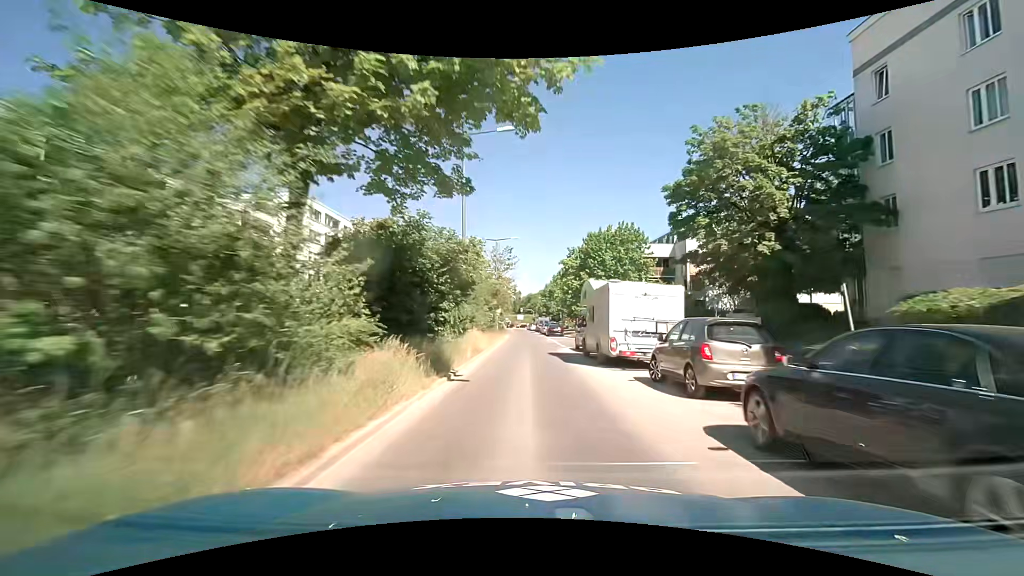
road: secondary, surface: asphalt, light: Day
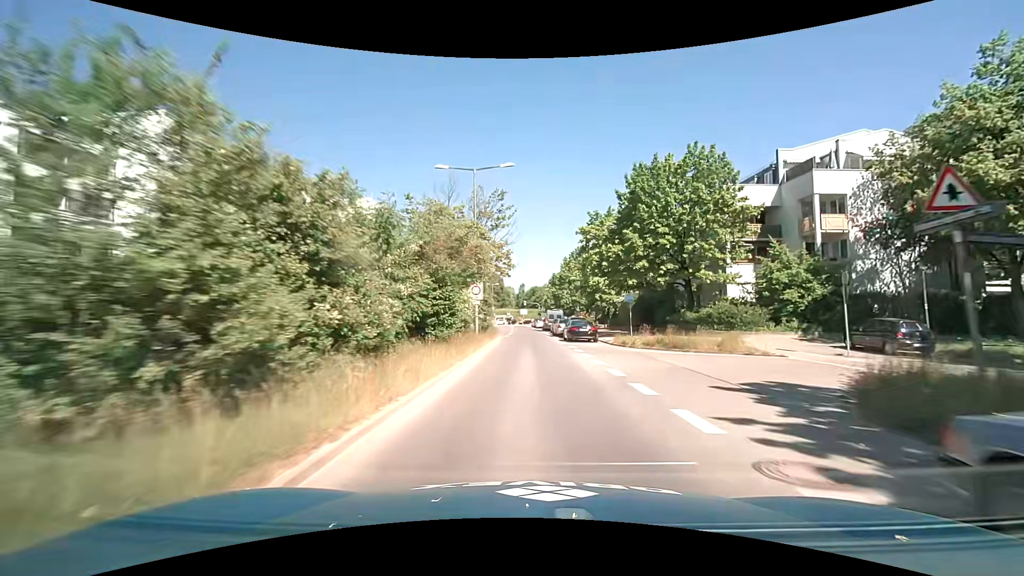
(+0.2, +24.3) m; 0°
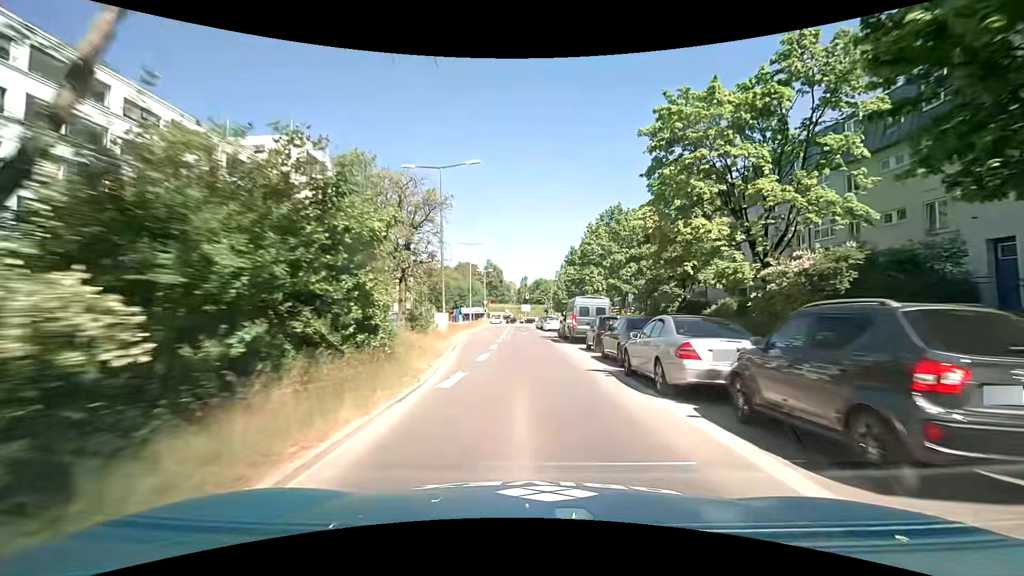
(0.0, +31.0) m; 0°
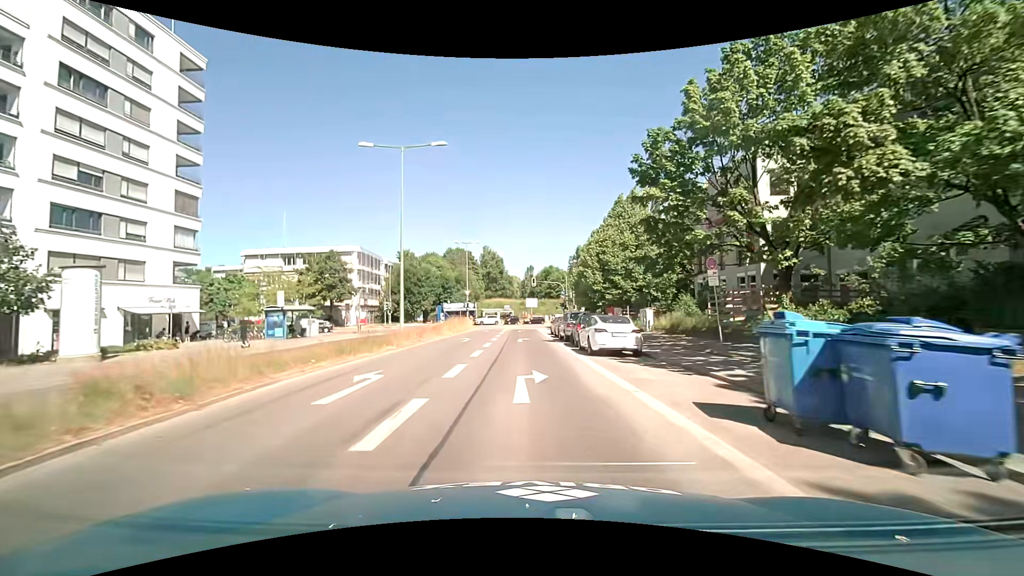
(-0.2, +34.6) m; -1°
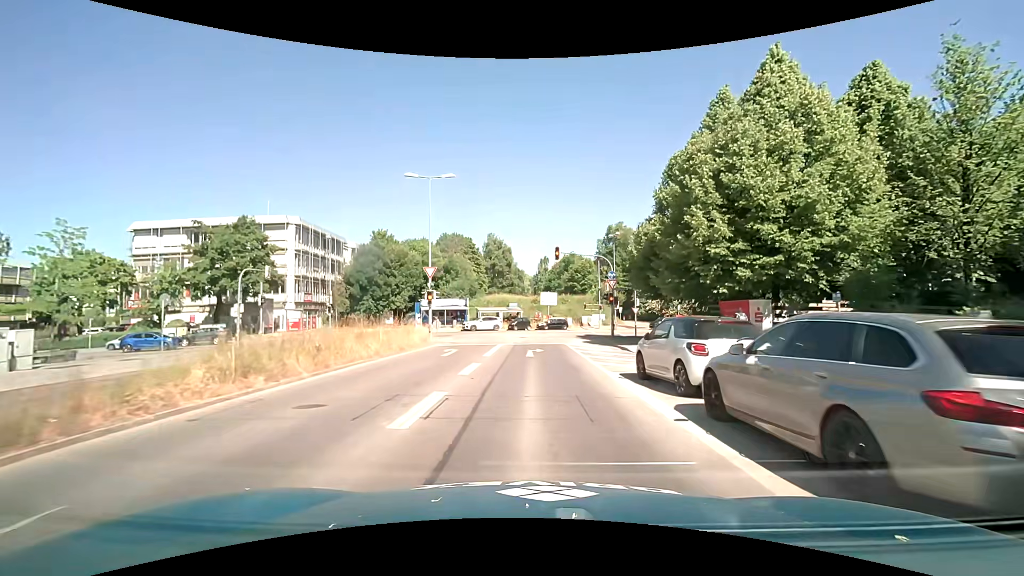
(-0.5, +29.2) m; -1°
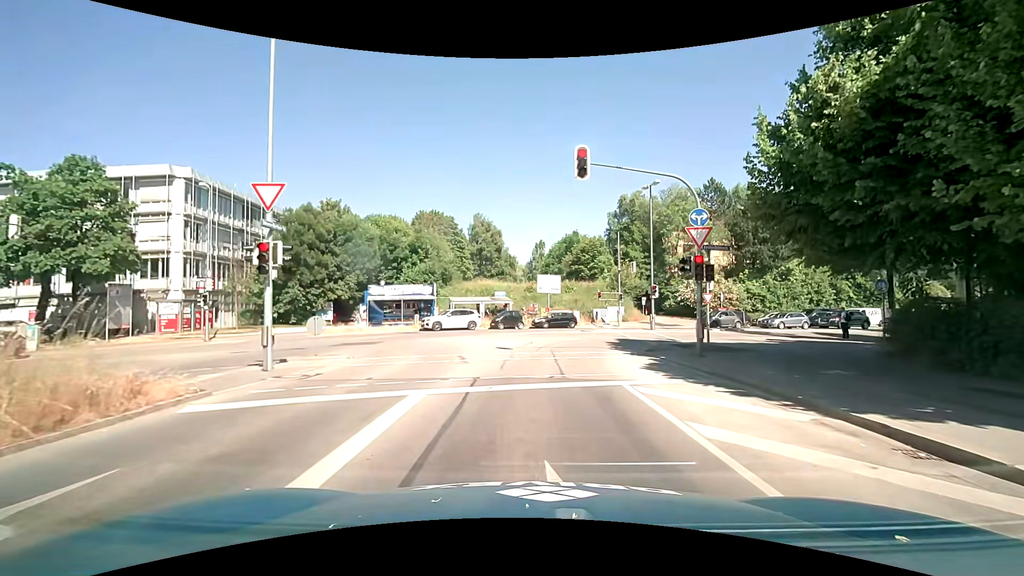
(+0.1, +18.2) m; +1°
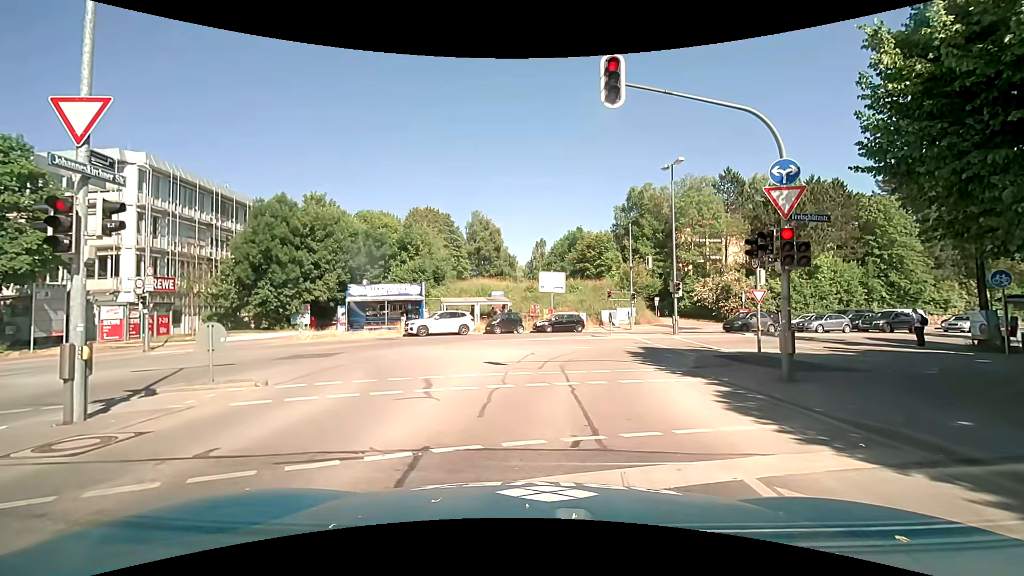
(0.0, +4.8) m; -2°
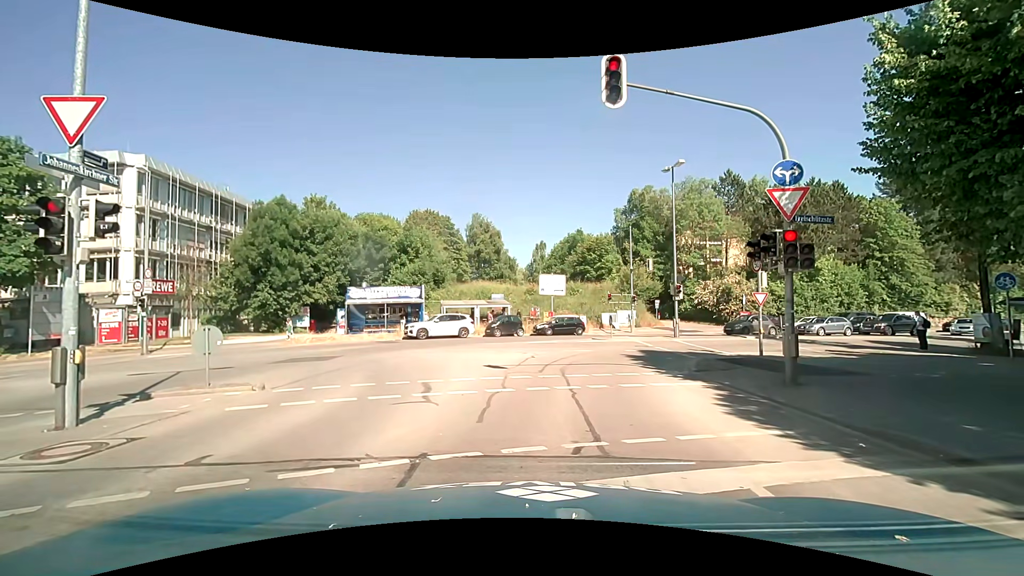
(0.0, +0.1) m; 0°
